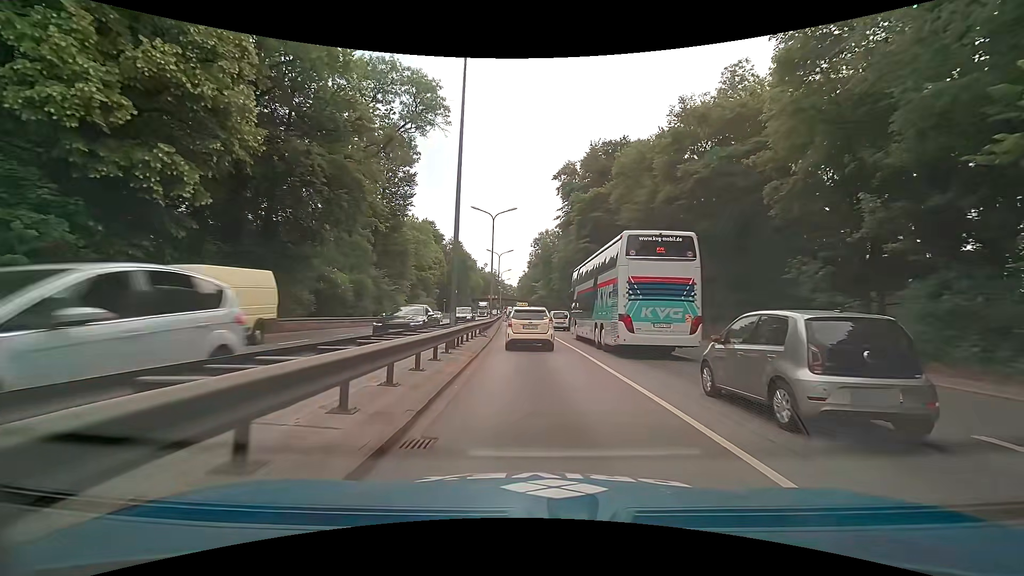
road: trunk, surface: asphalt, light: Day
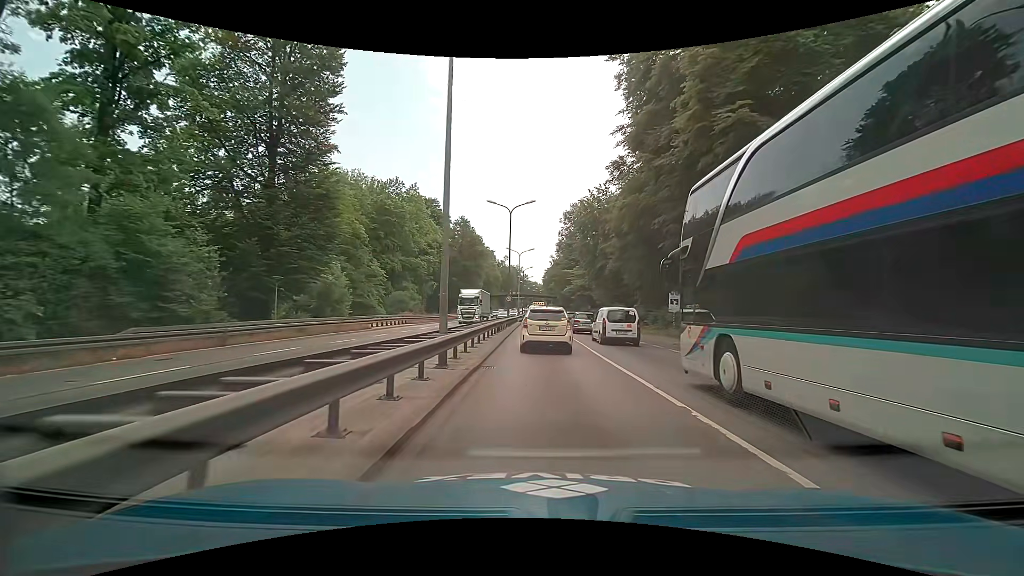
(-1.0, +32.8) m; -3°
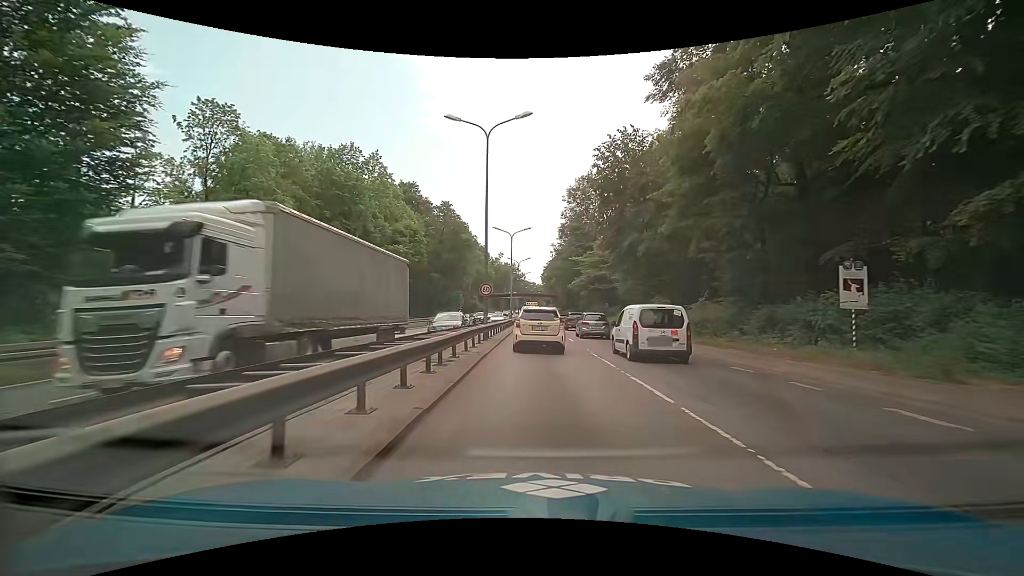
(+0.1, +18.9) m; 0°
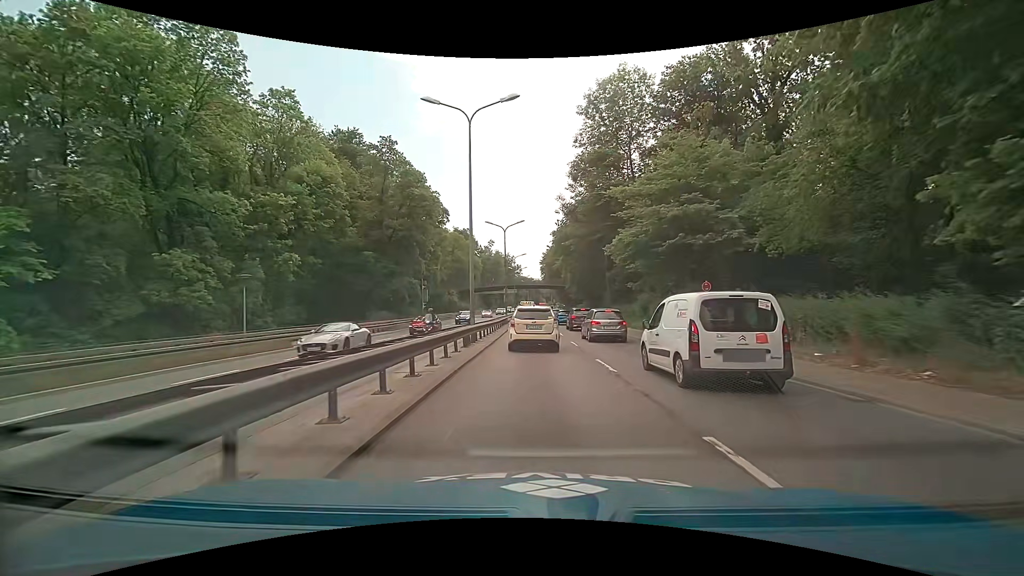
(+0.2, +32.5) m; 0°
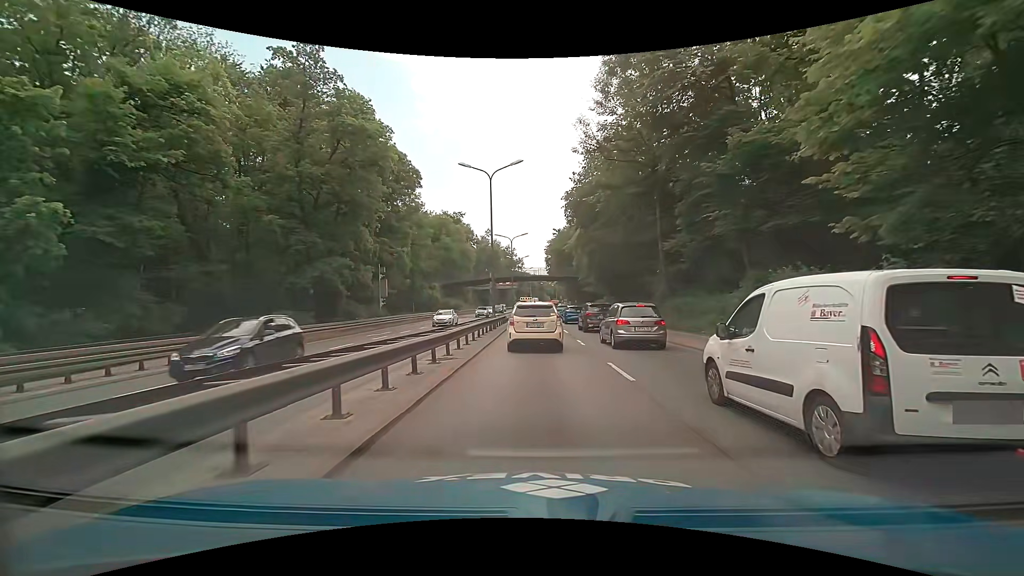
(0.0, +19.8) m; 0°
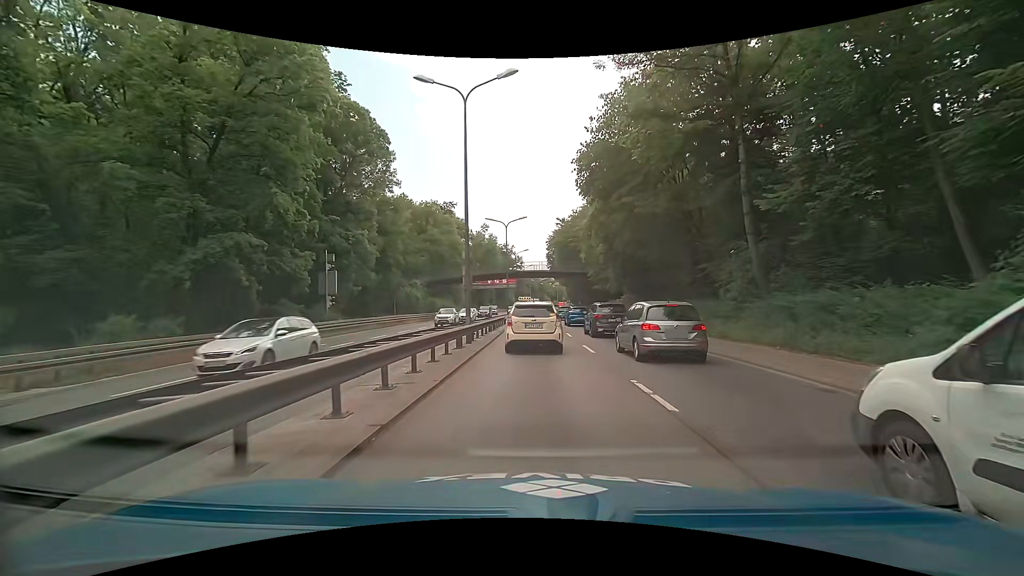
(0.0, +11.9) m; 0°
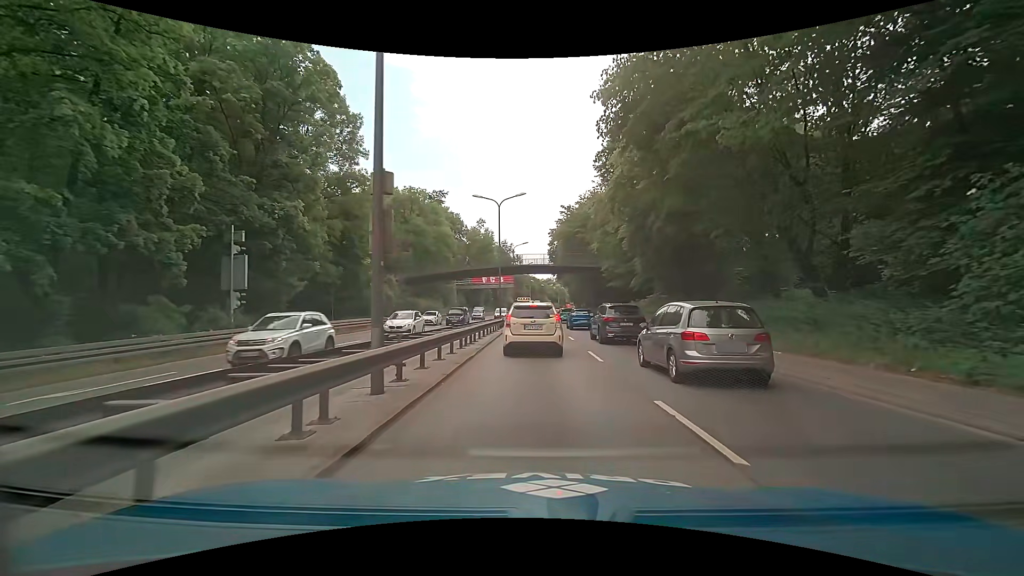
(0.0, +11.0) m; +2°
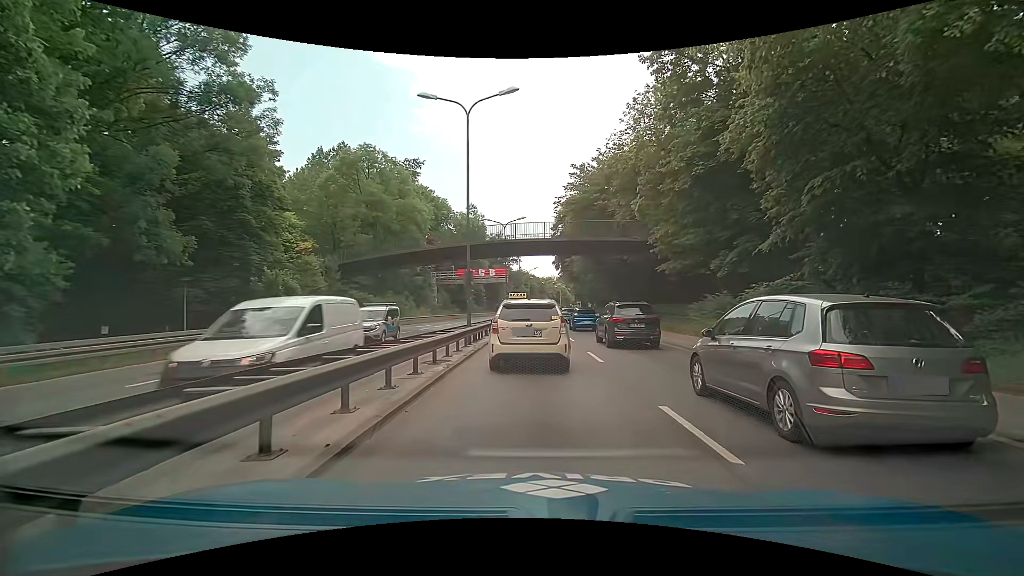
(-0.5, +18.2) m; -2°
